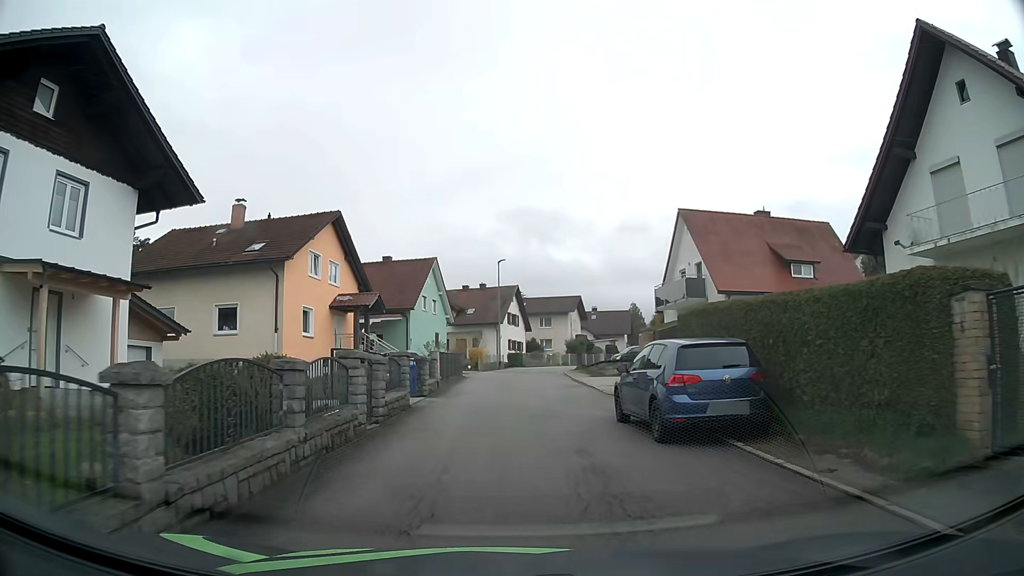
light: Day
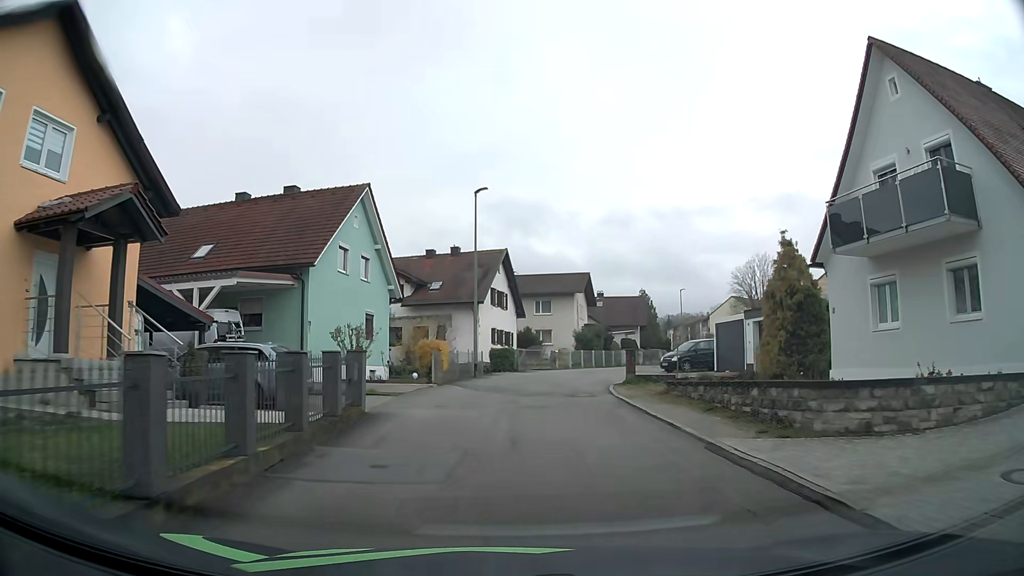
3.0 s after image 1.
(0.0, +22.3) m; +2°
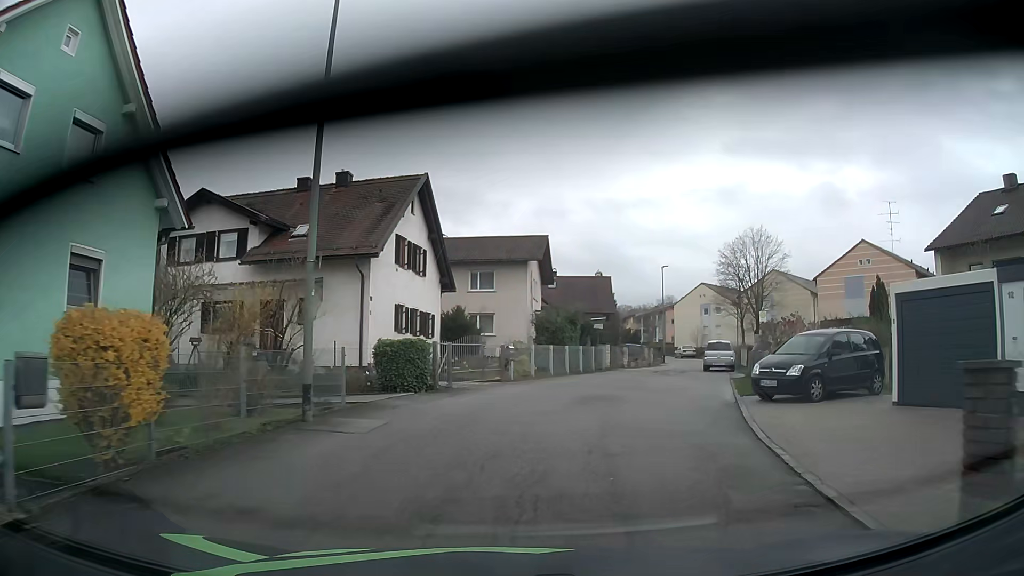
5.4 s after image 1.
(+0.3, +19.2) m; +4°
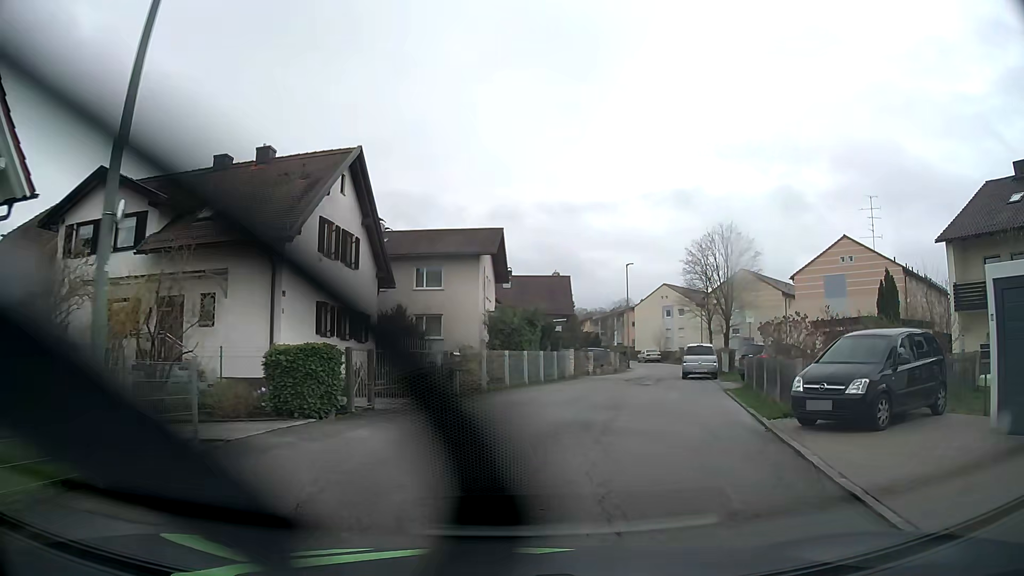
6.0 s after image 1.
(+0.2, +4.7) m; +6°
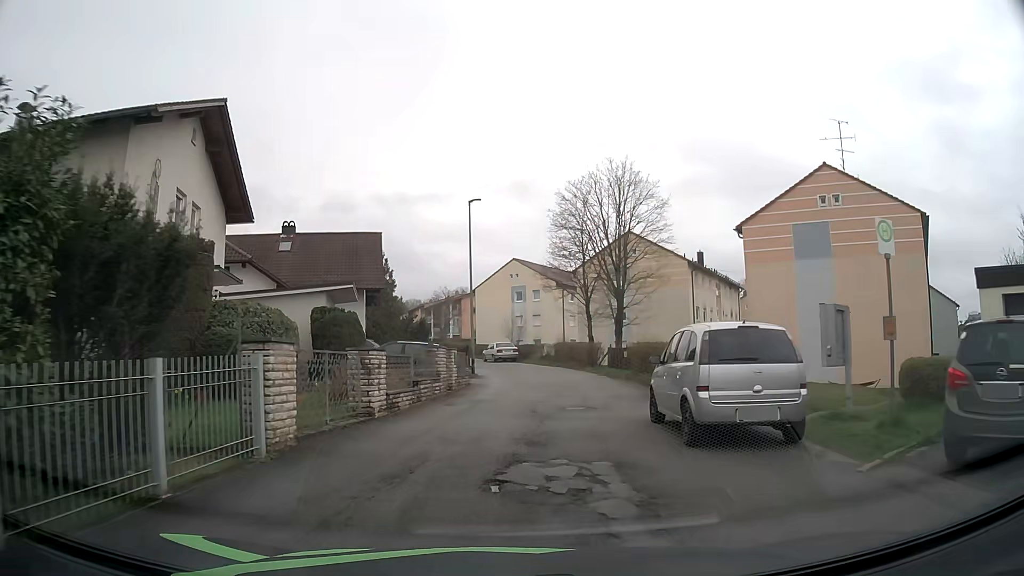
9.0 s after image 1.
(+2.9, +22.5) m; +13°
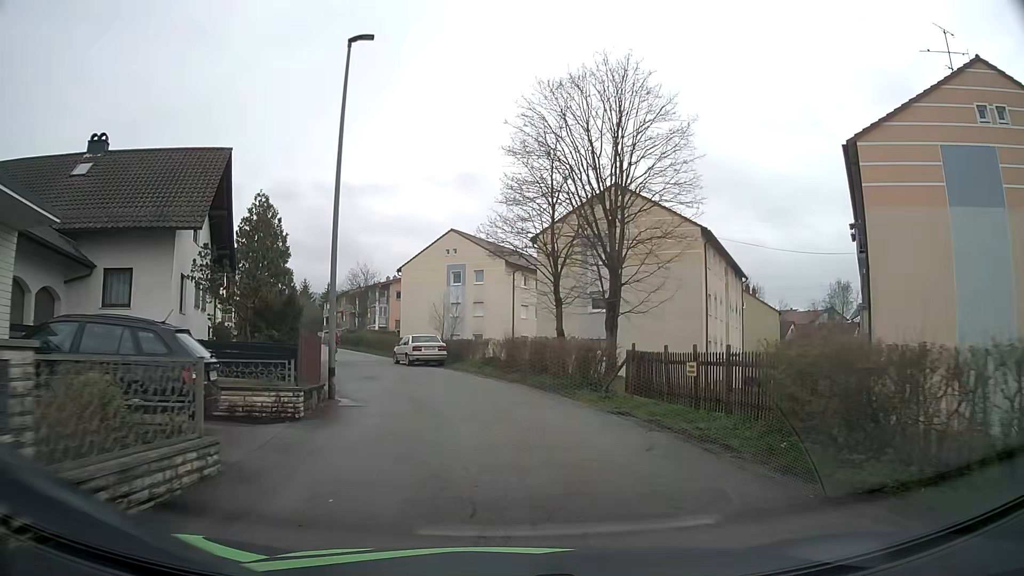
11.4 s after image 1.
(+0.7, +17.9) m; +5°
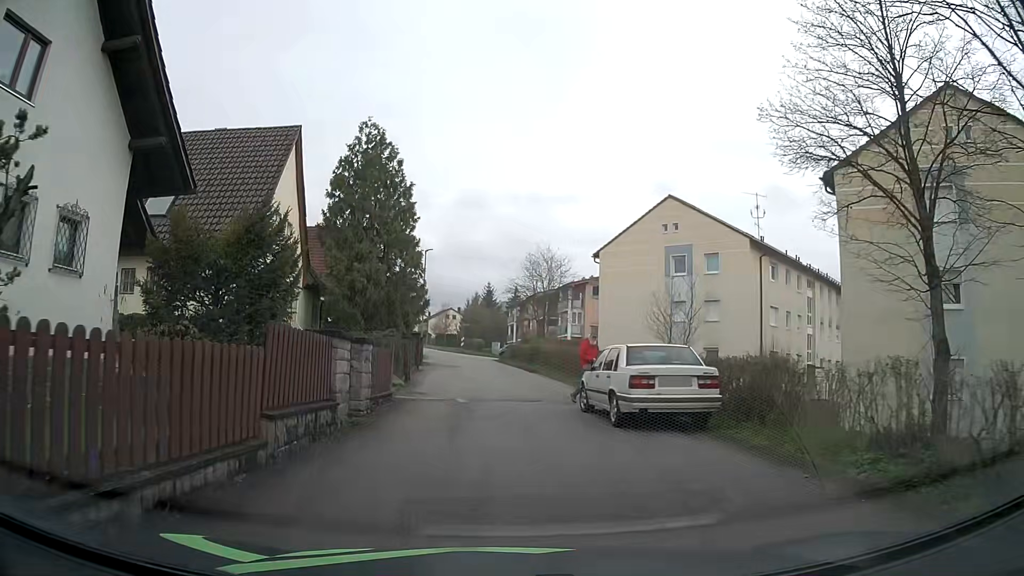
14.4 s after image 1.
(-2.2, +18.9) m; -16°
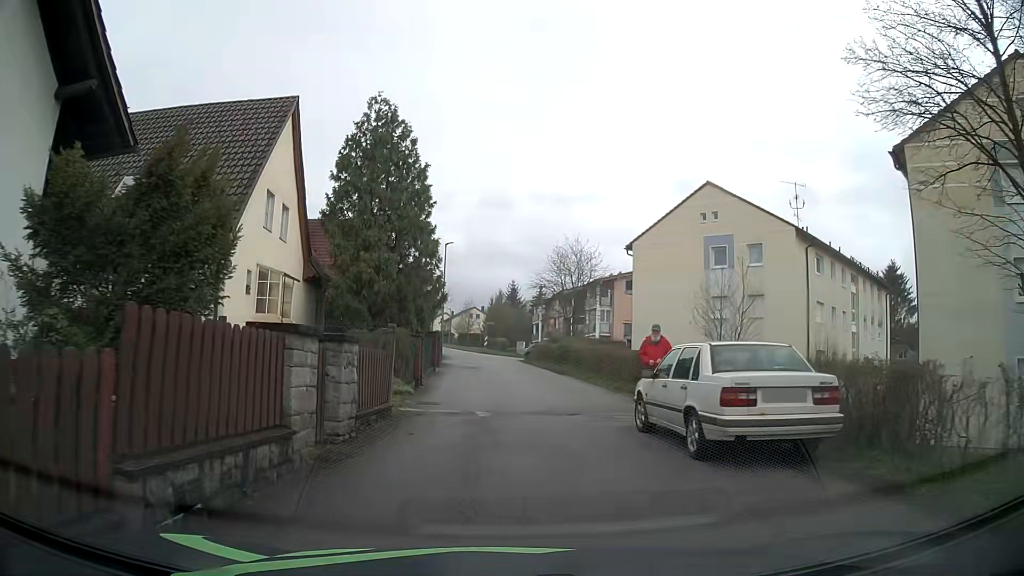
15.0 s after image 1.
(-0.1, +3.4) m; -2°
